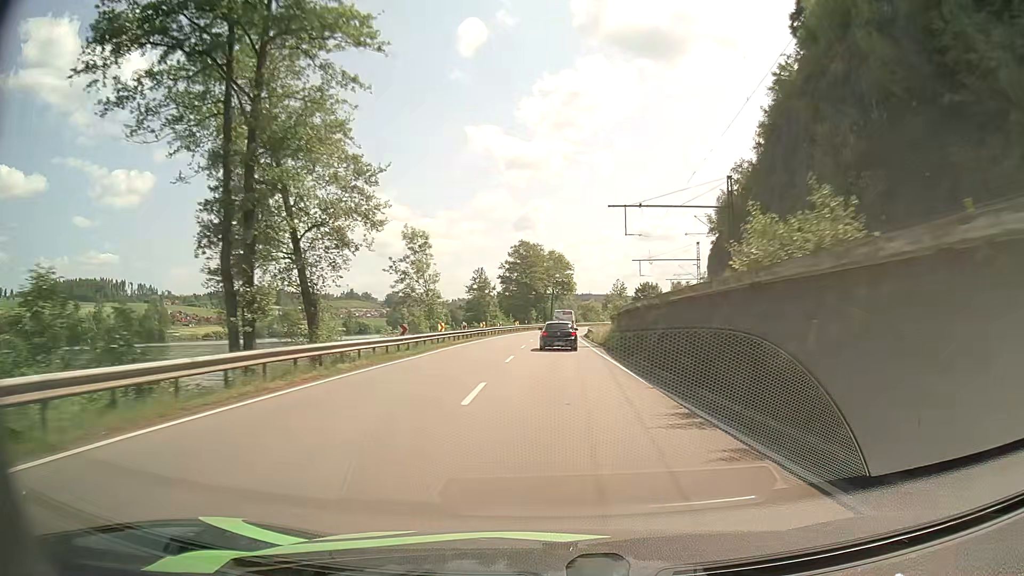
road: primary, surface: asphalt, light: Day
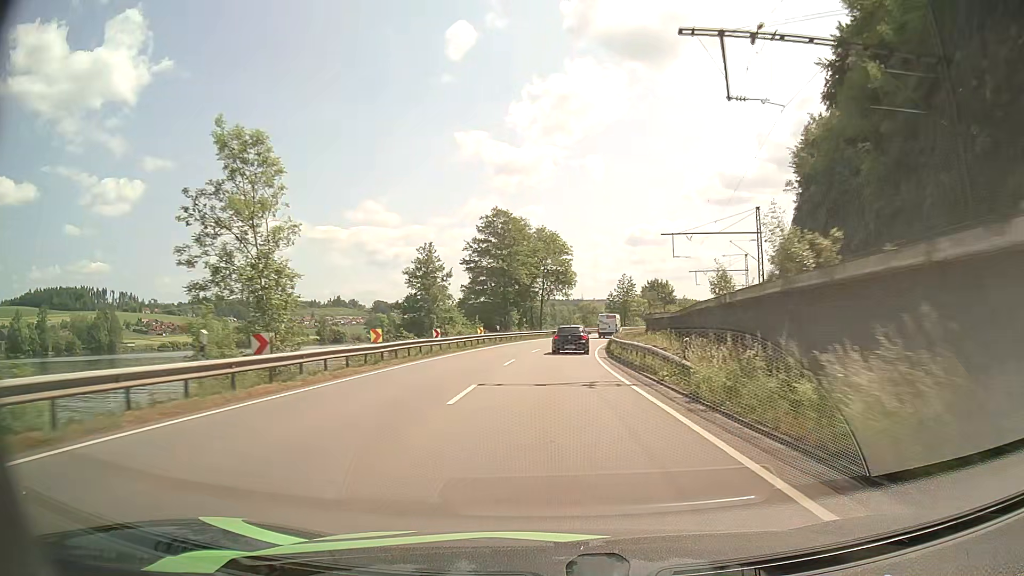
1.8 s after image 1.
(+0.1, +35.2) m; 0°
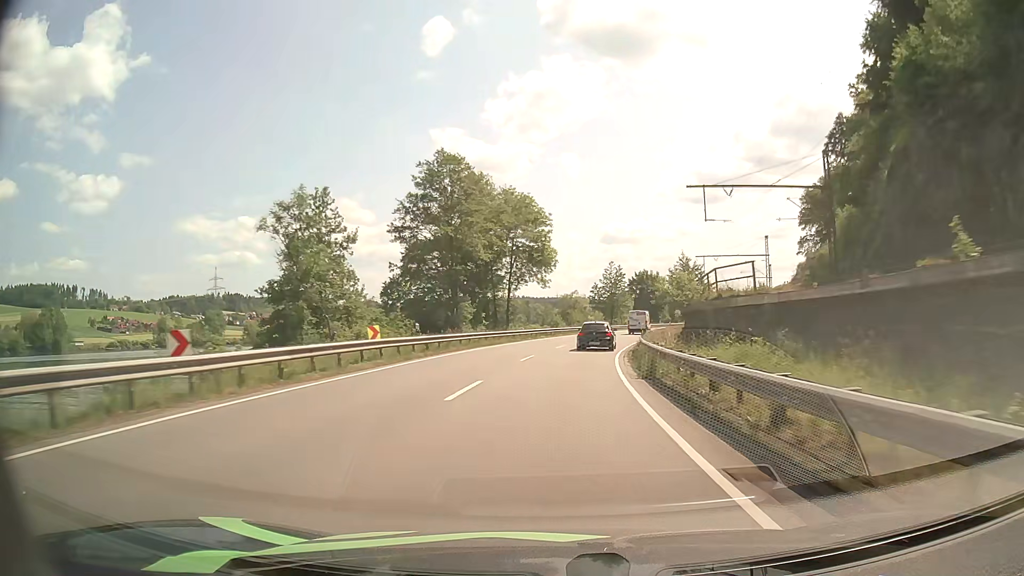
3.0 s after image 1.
(+0.4, +24.0) m; +2°
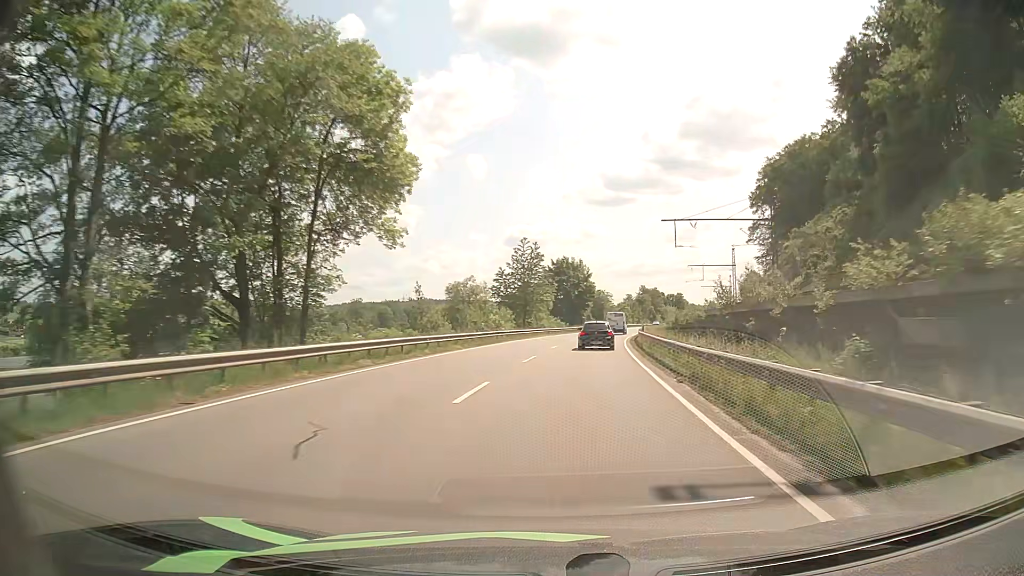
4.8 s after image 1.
(+2.1, +35.7) m; +8°
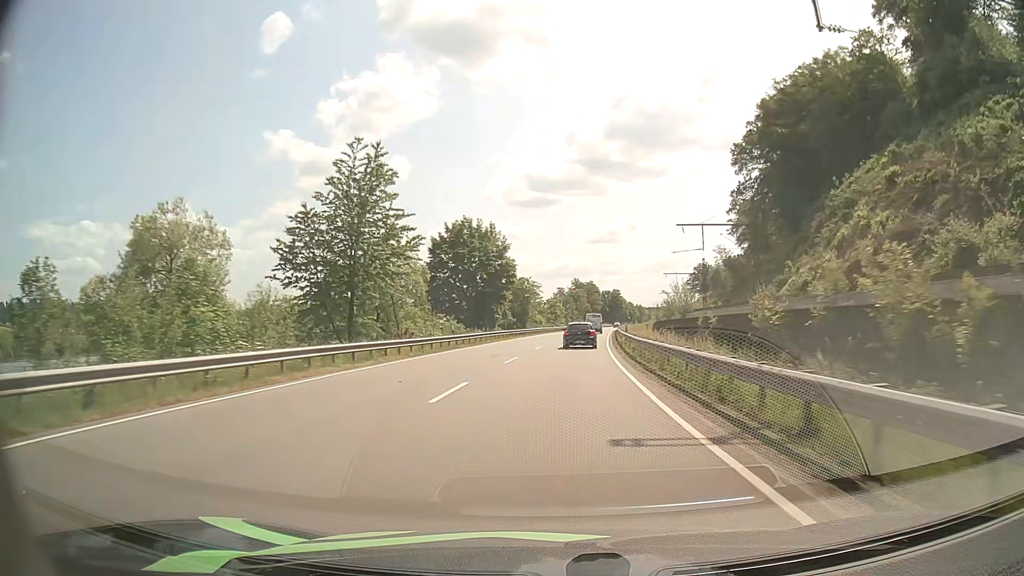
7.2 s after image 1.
(+3.8, +46.8) m; +7°
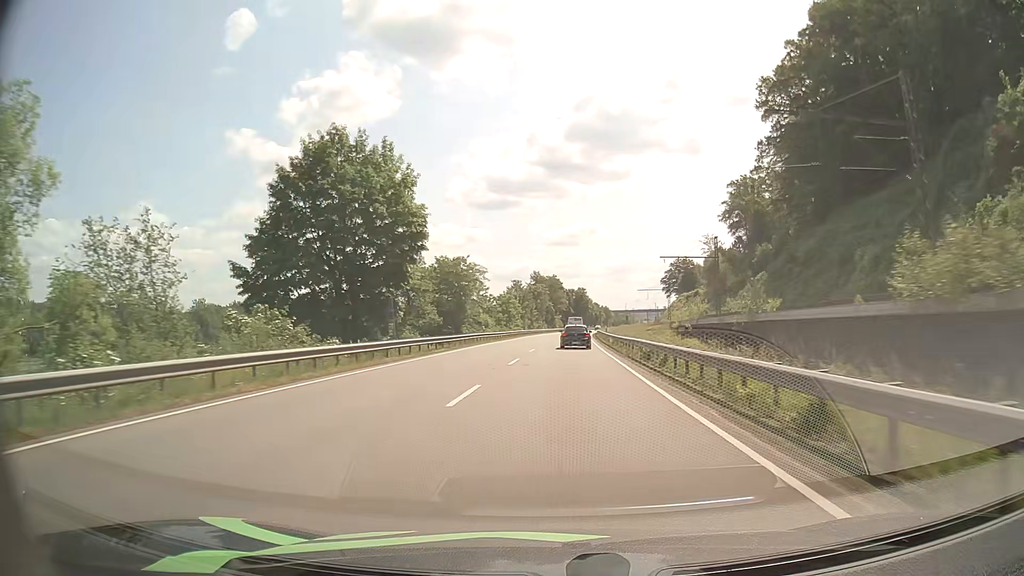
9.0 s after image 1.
(+1.0, +36.1) m; +4°
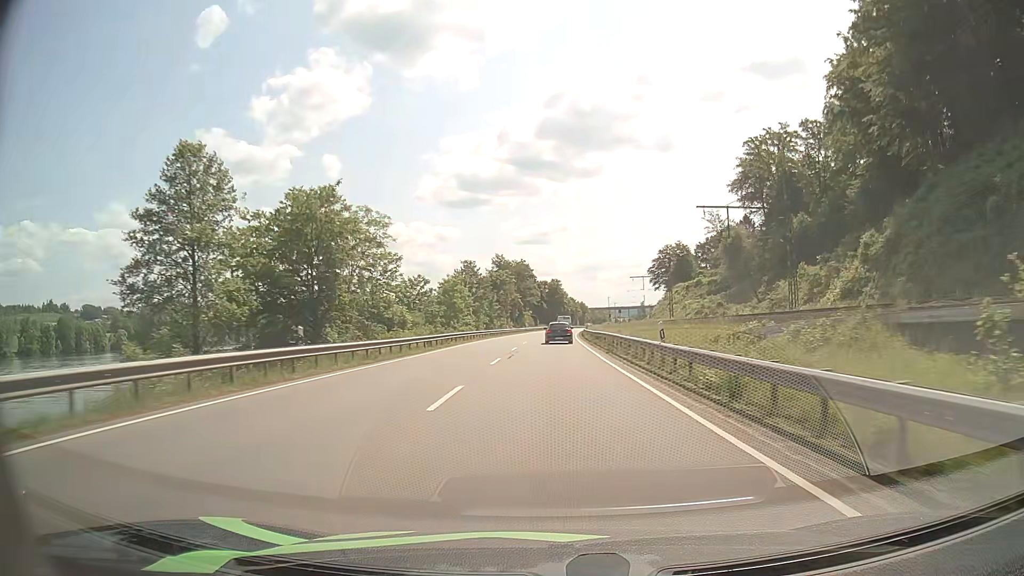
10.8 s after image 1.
(+0.5, +36.5) m; +2°
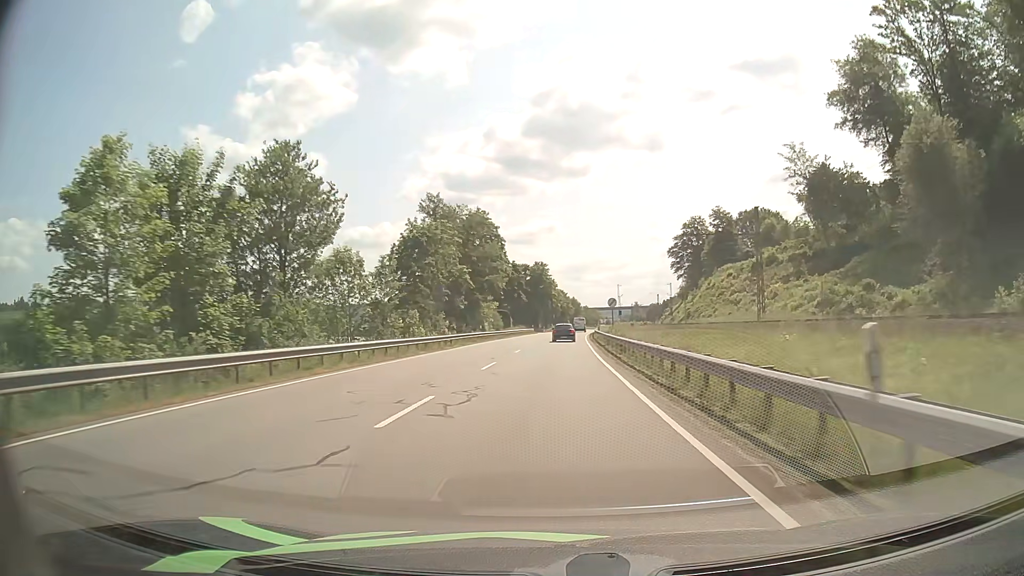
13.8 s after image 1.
(+1.2, +61.3) m; +1°
(0, +10) (0, +20) (0, +30) (0, +40) (+1, +50) (+1, +60) (+2, +70) (+2, +80) (+3, +90) (+3, +100) m
